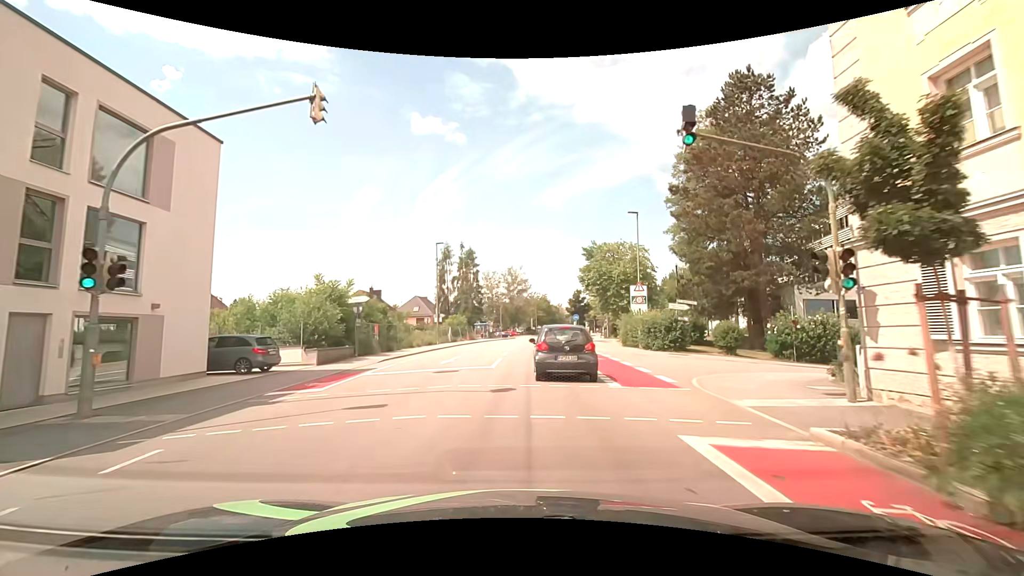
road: tertiary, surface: asphalt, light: Day
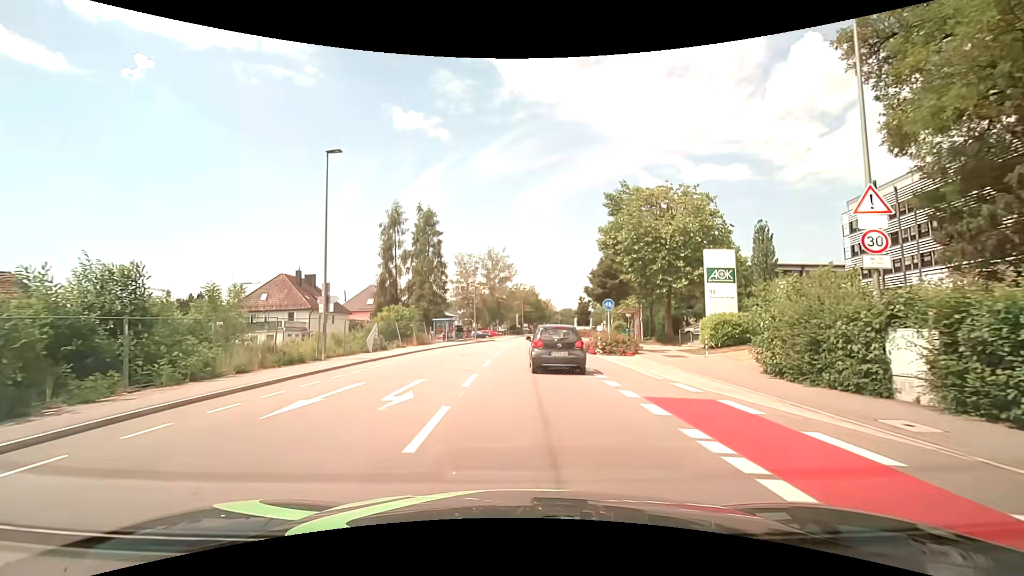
(+0.1, +25.7) m; +1°
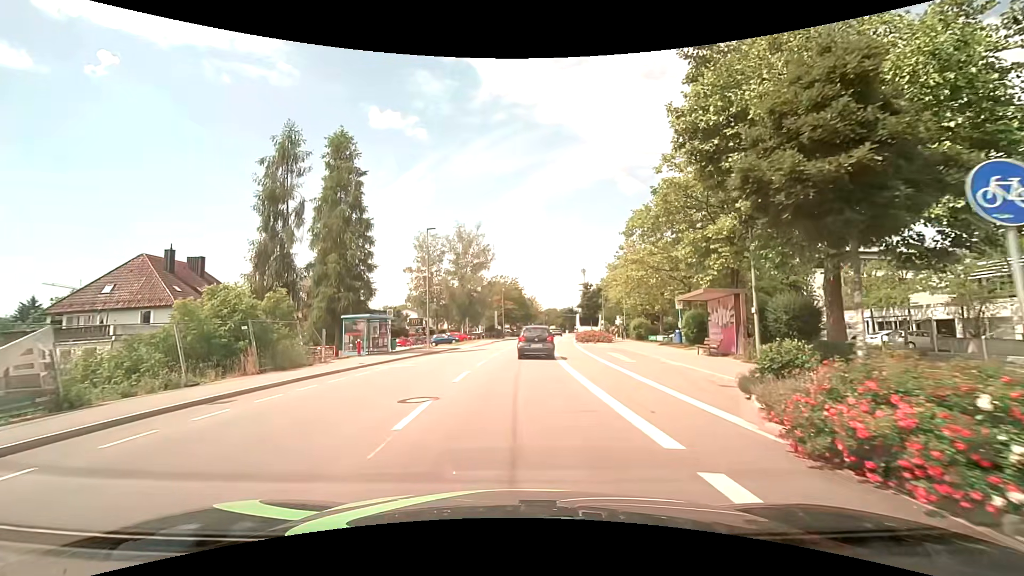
(+0.3, +22.5) m; +2°
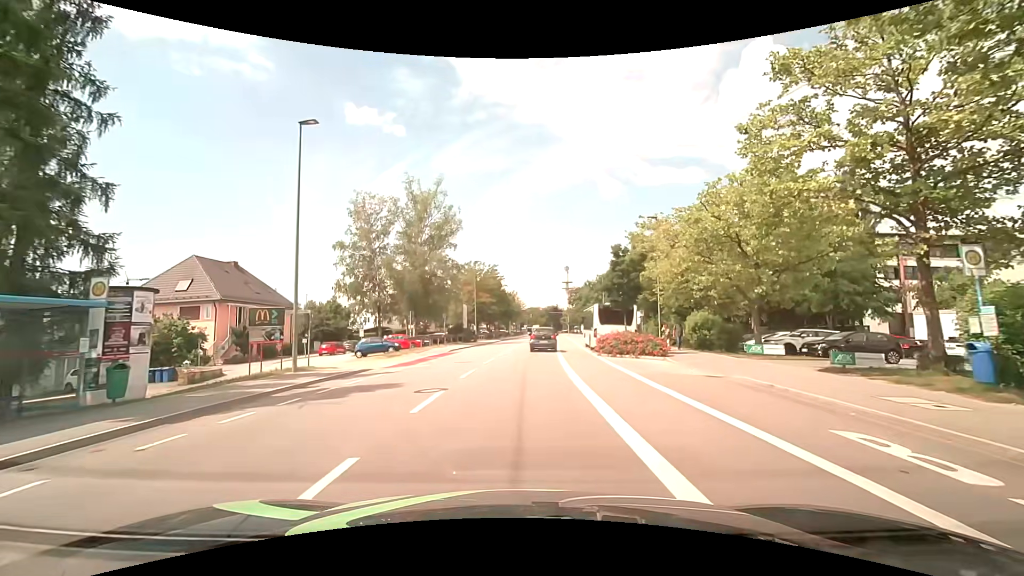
(+0.3, +22.2) m; +2°
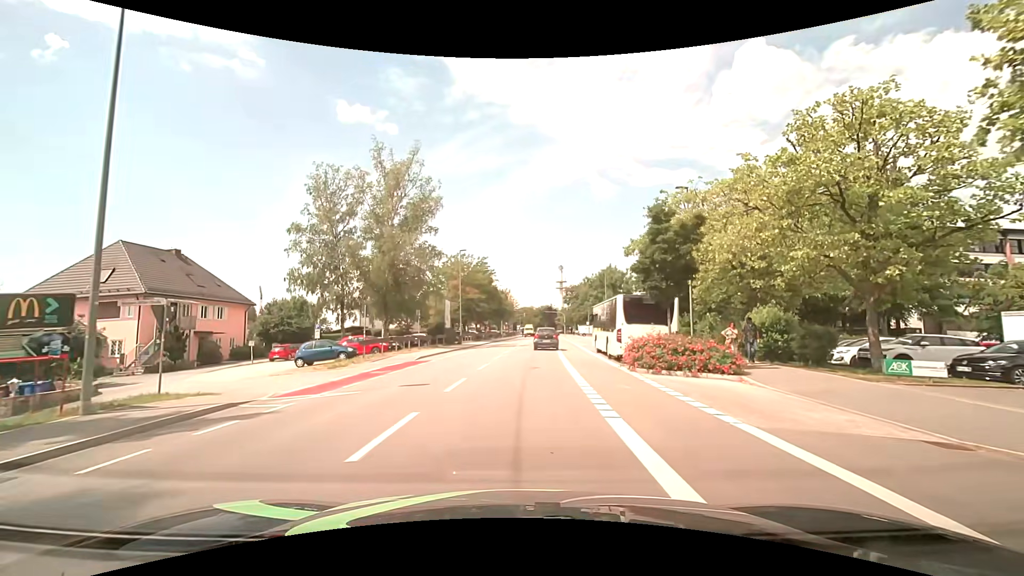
(+0.1, +8.9) m; +1°
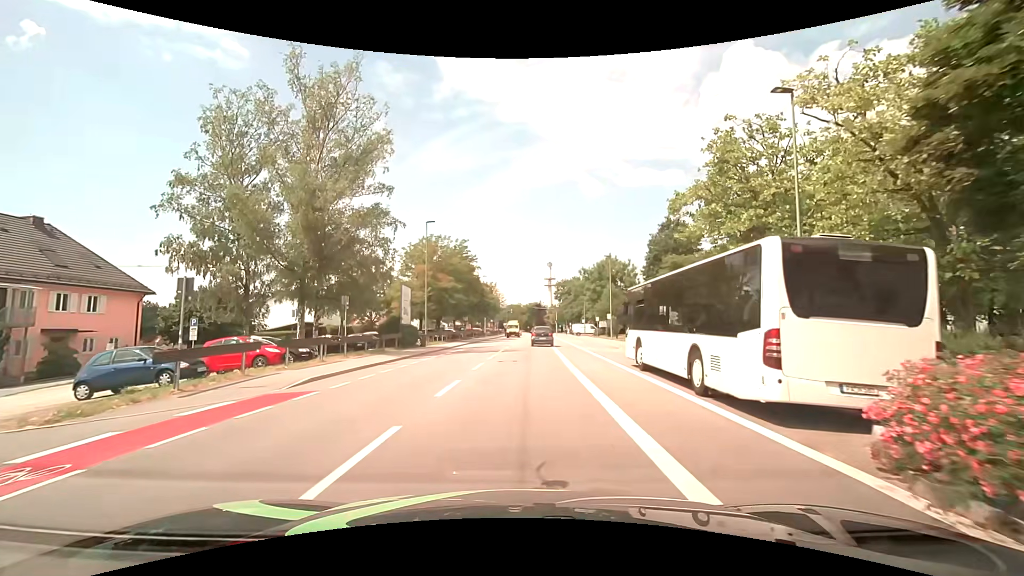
(+0.1, +13.4) m; +1°
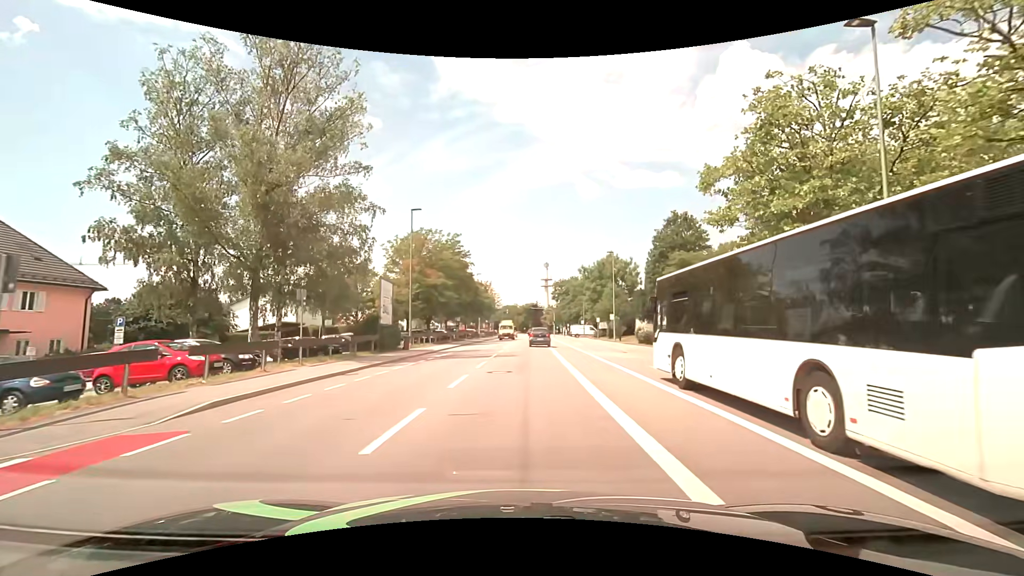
(0.0, +4.5) m; +1°
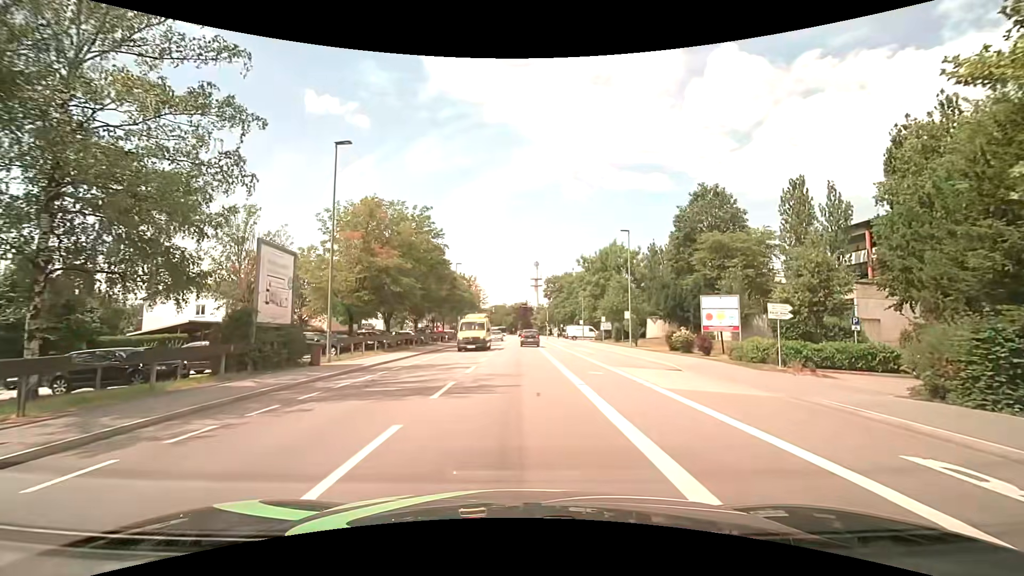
(+0.1, +13.4) m; +1°
